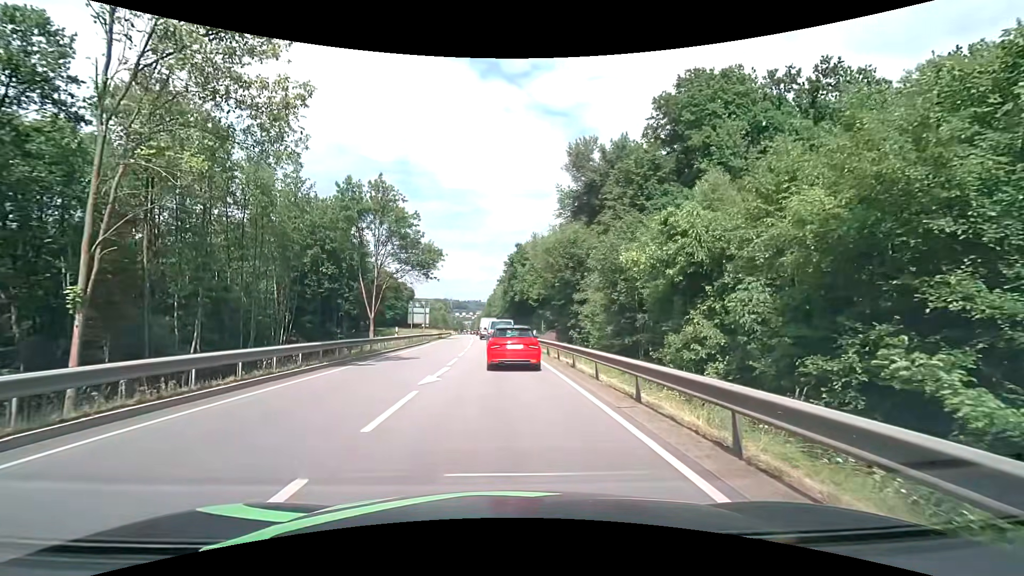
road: primary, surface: asphalt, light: Day
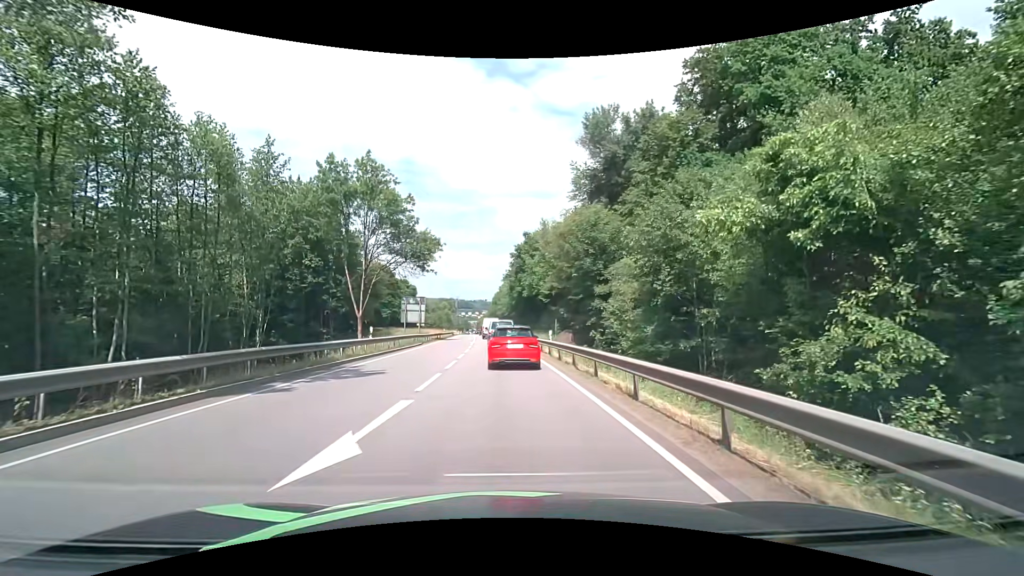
(-0.1, +7.7) m; -1°
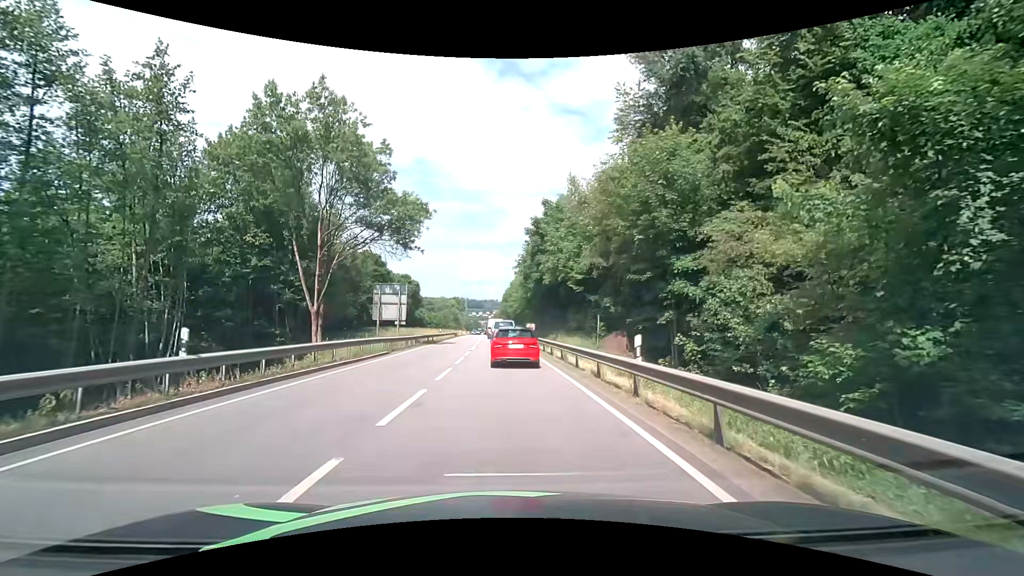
(-0.2, +15.6) m; -1°
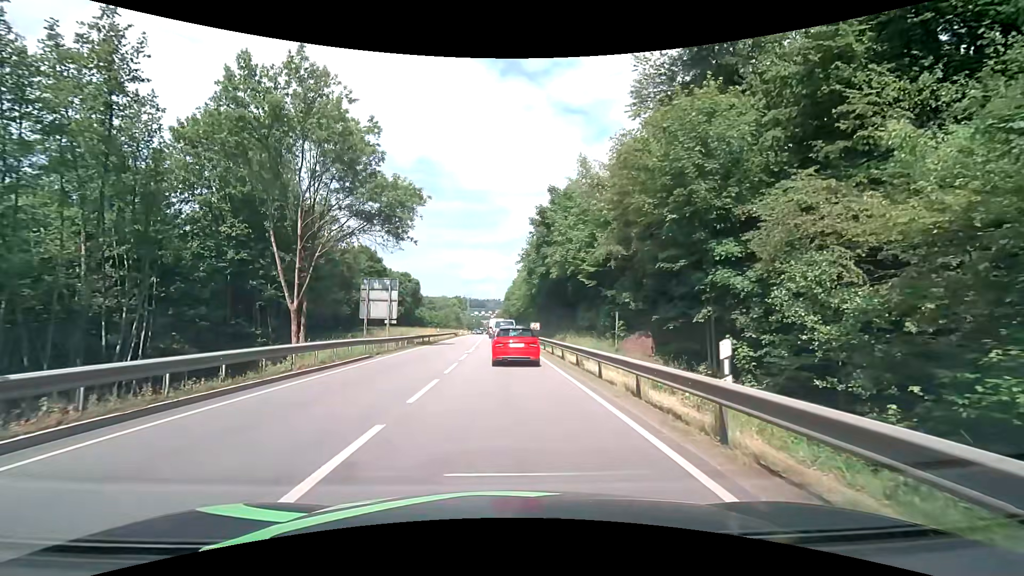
(0.0, +4.1) m; 0°
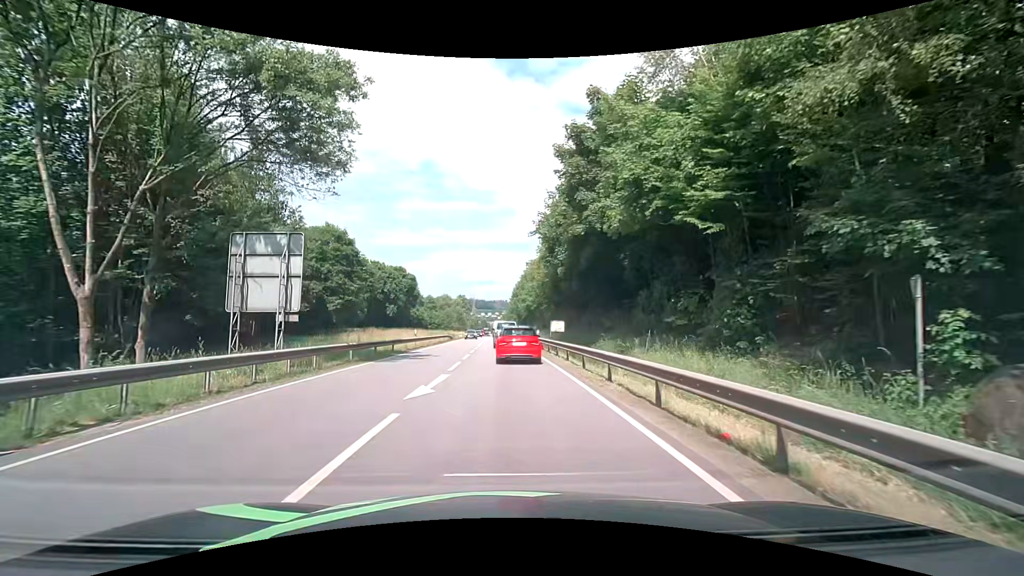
(-0.1, +17.4) m; -1°
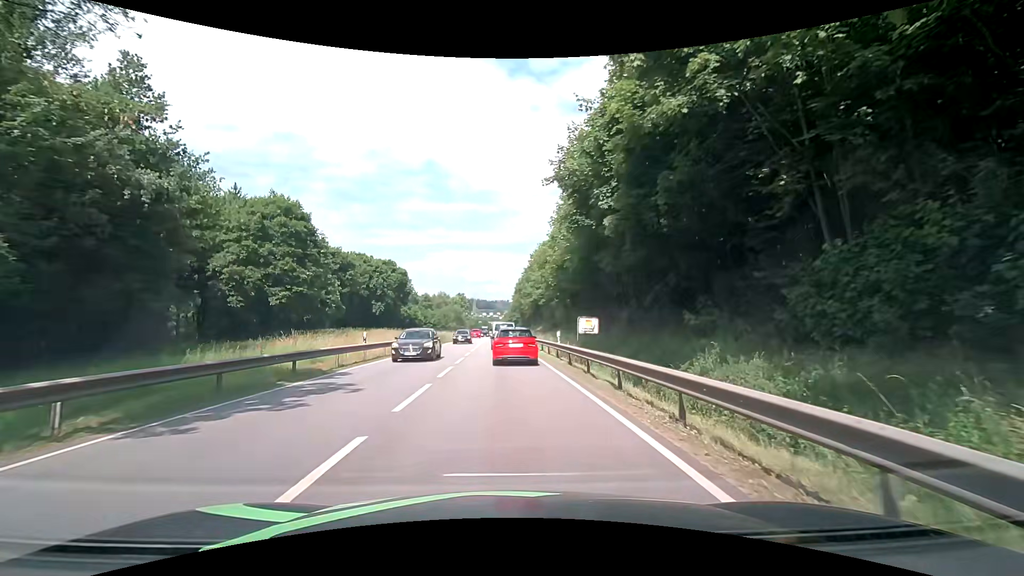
(0.0, +13.6) m; -1°
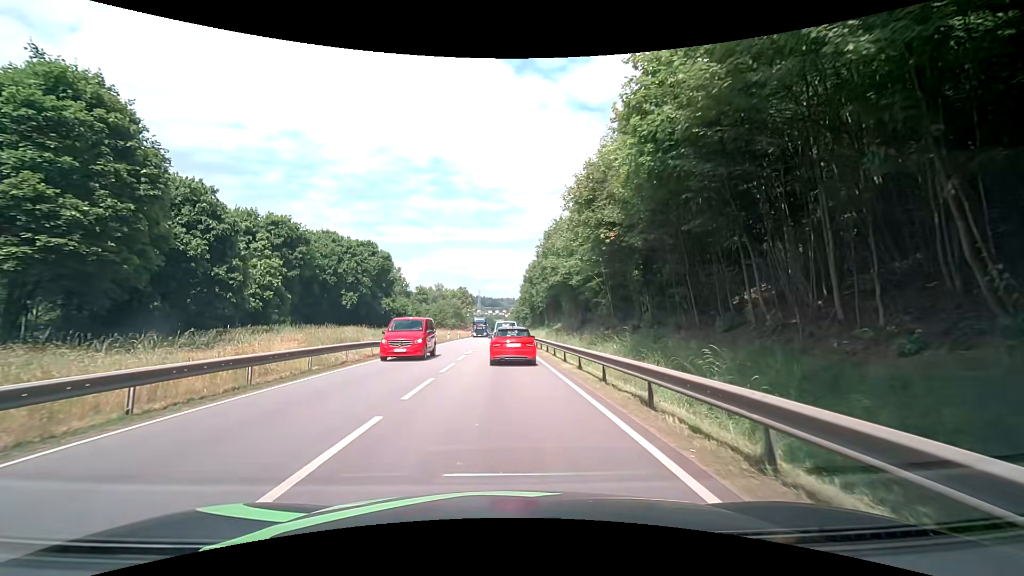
(0.0, +22.7) m; 0°
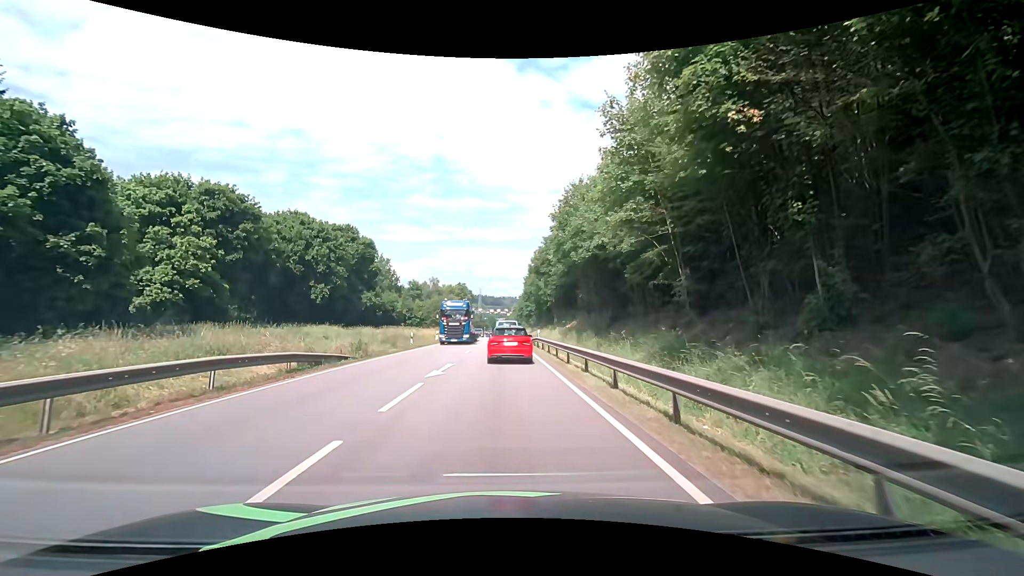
(-0.1, +13.5) m; -1°
(0, +10) (0, +20) (0, +30) (0, +40) (0, +50) (0, +60) (0, +70) (0, +80) (0, +90) (0, +100) m
